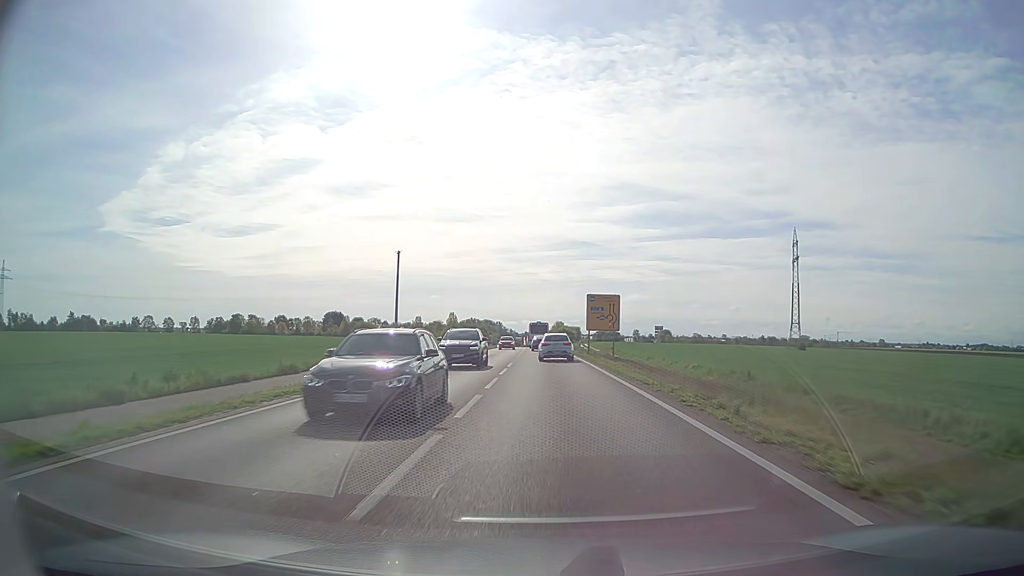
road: secondary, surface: asphalt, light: Day
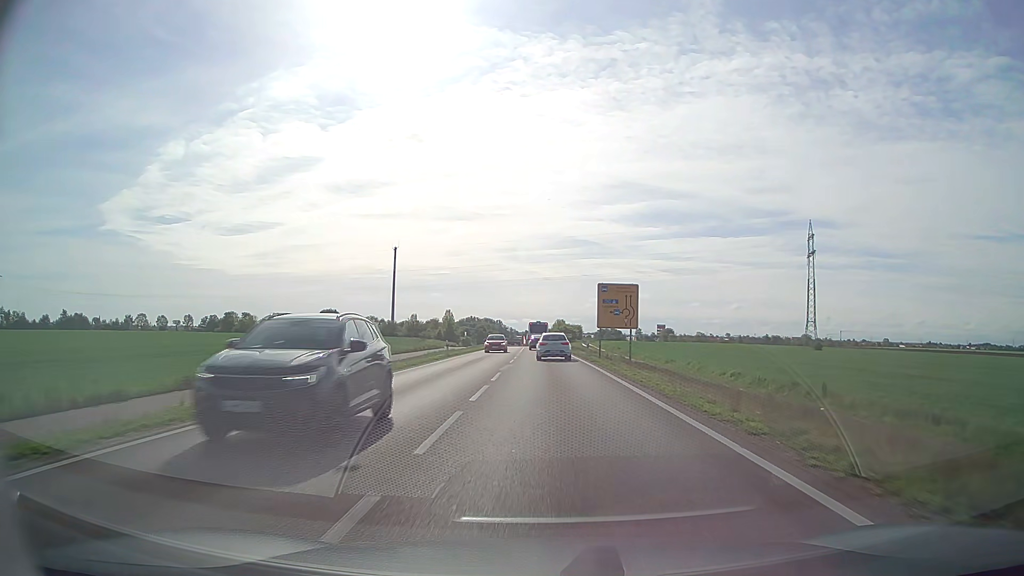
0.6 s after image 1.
(0.0, +9.4) m; 0°
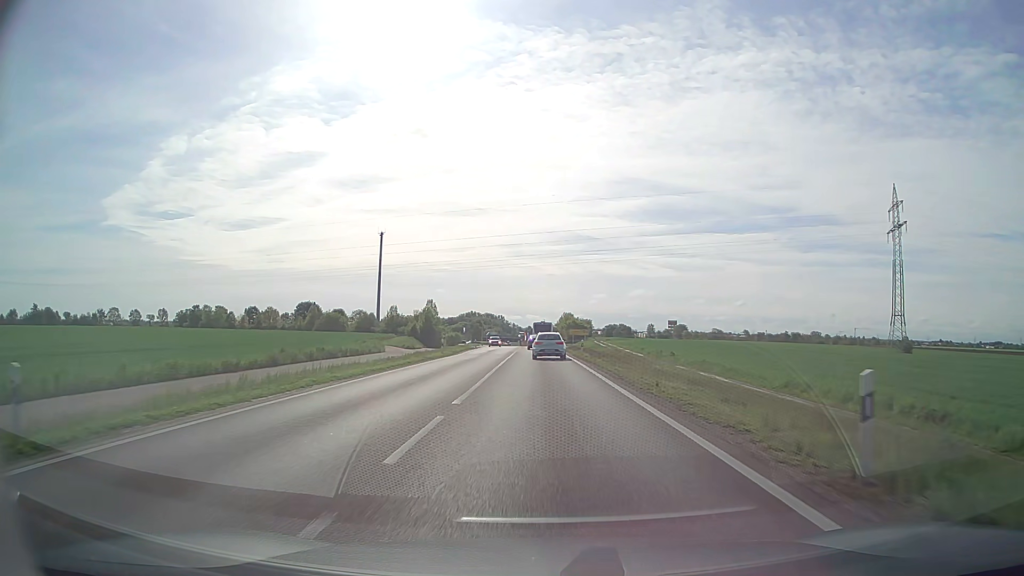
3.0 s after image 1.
(-0.1, +37.8) m; 0°
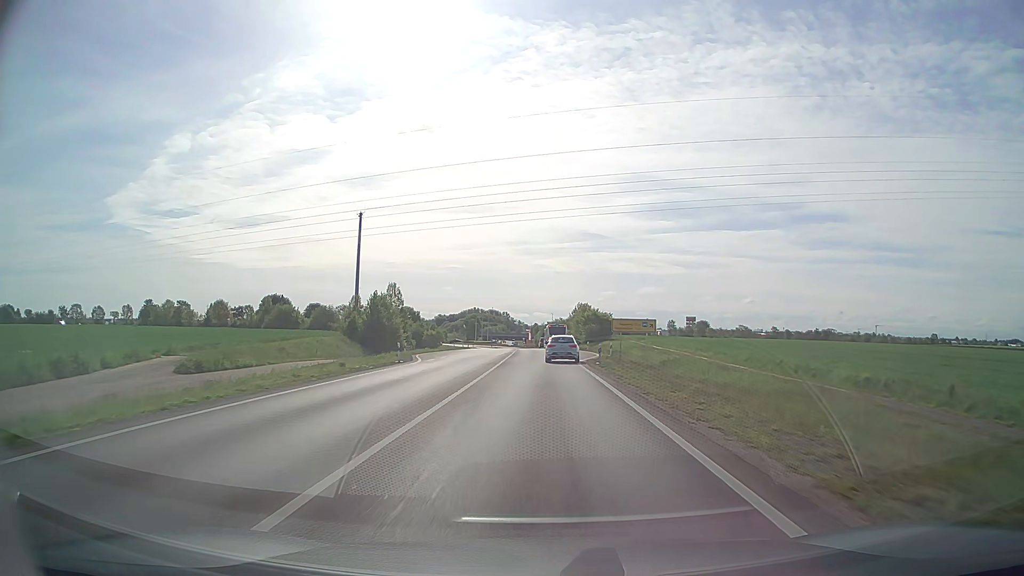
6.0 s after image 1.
(0.0, +47.1) m; 0°
(0, +10) (0, +20) (0, +30) (0, +40) (0, +50) (0, +60) (+1, +70) (+1, +80) (+1, +90) (+1, +100) m
